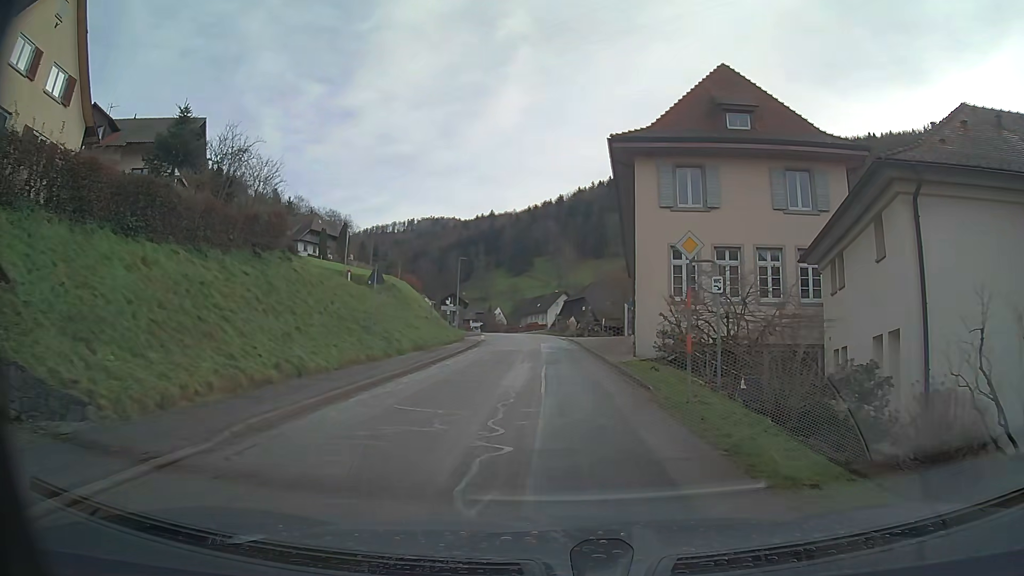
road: tertiary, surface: asphalt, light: Day
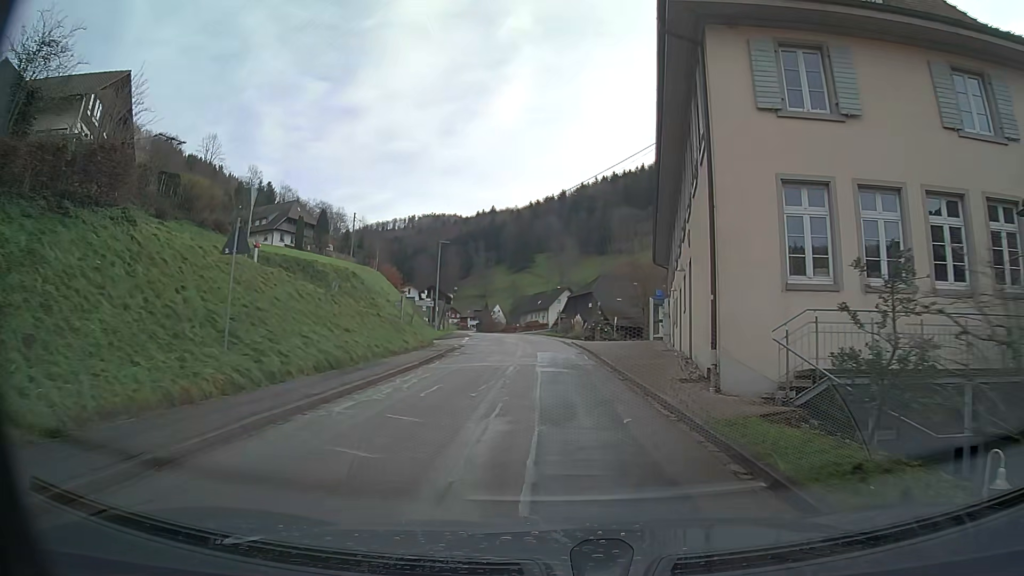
(0.0, +11.5) m; 0°
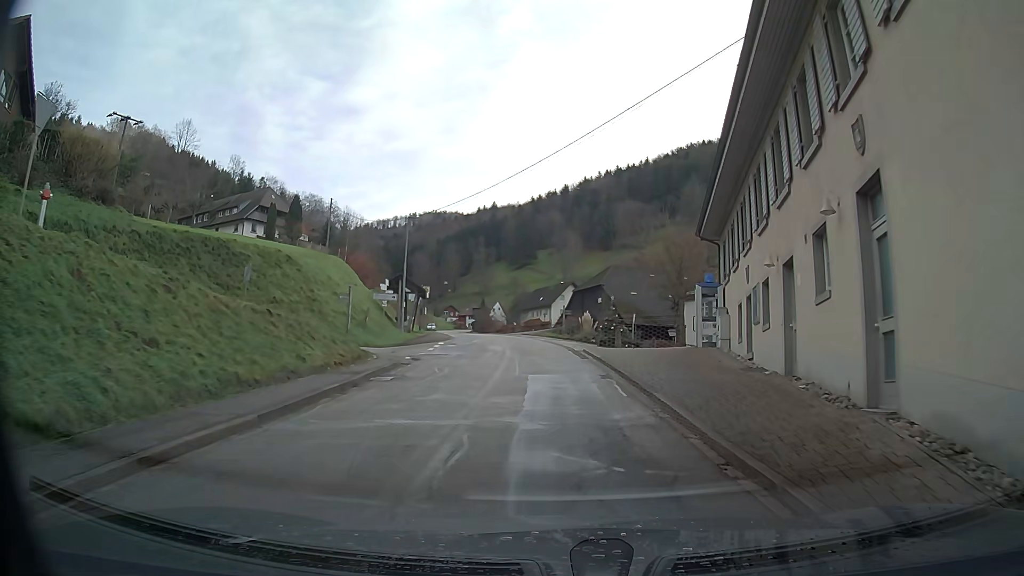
(0.0, +11.4) m; 0°
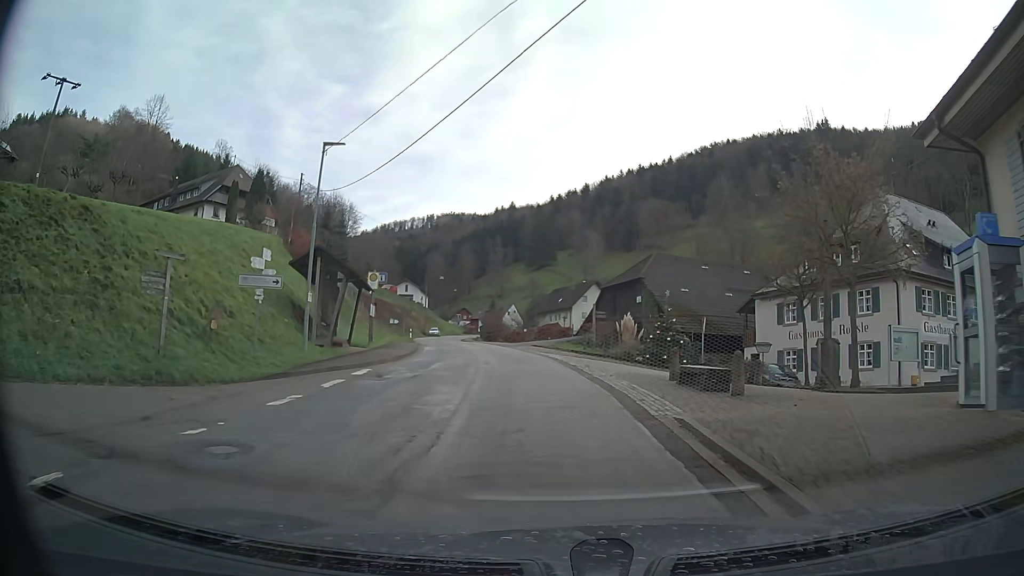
(-0.2, +16.8) m; -2°
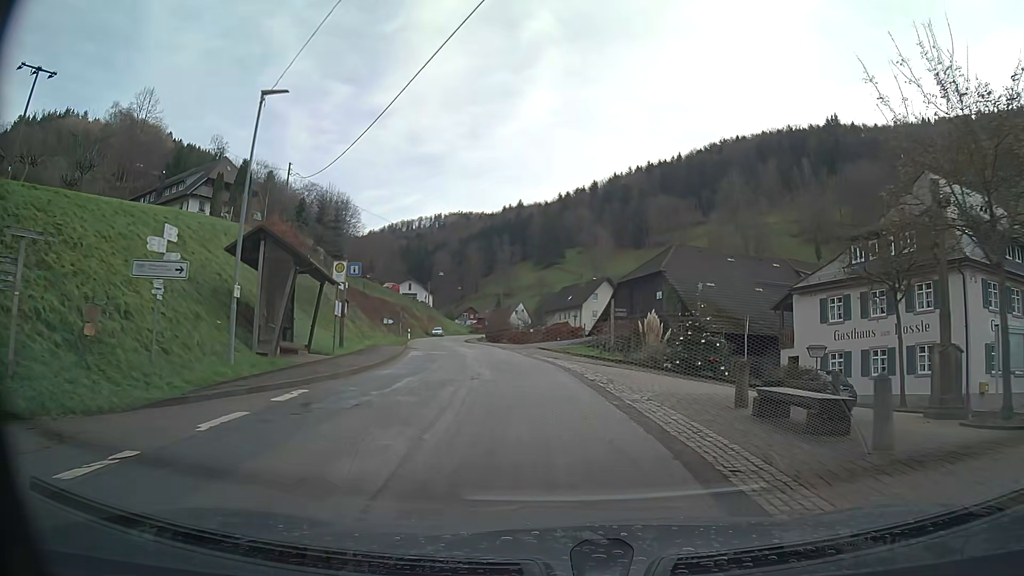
(0.0, +5.4) m; -1°
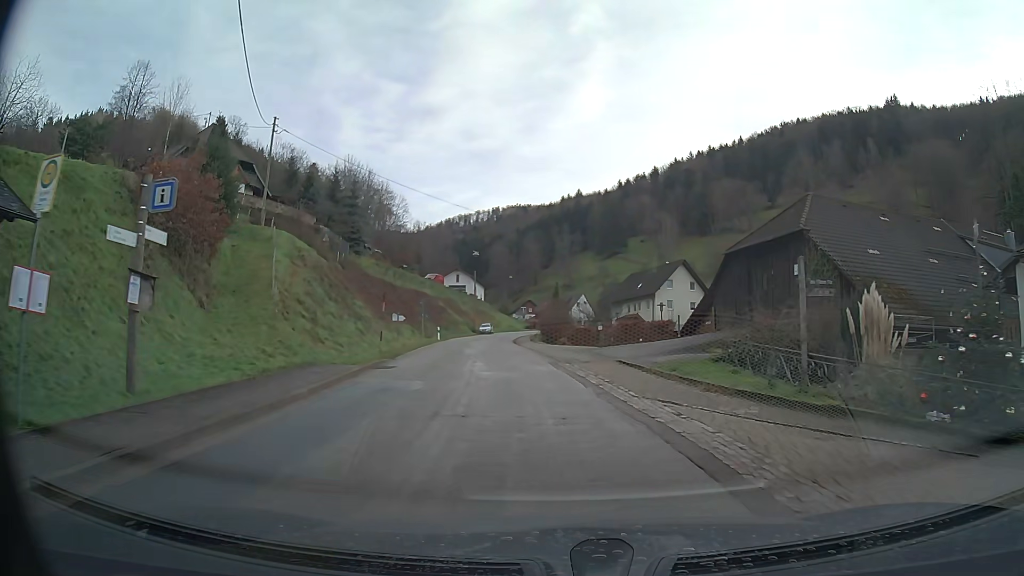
(-0.8, +16.0) m; -6°
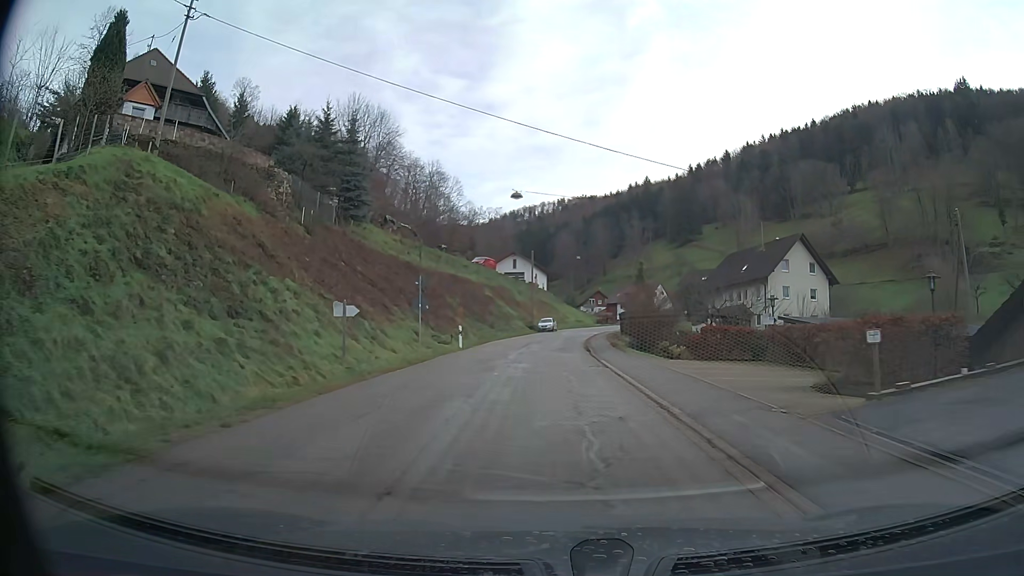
(-1.2, +21.7) m; -5°
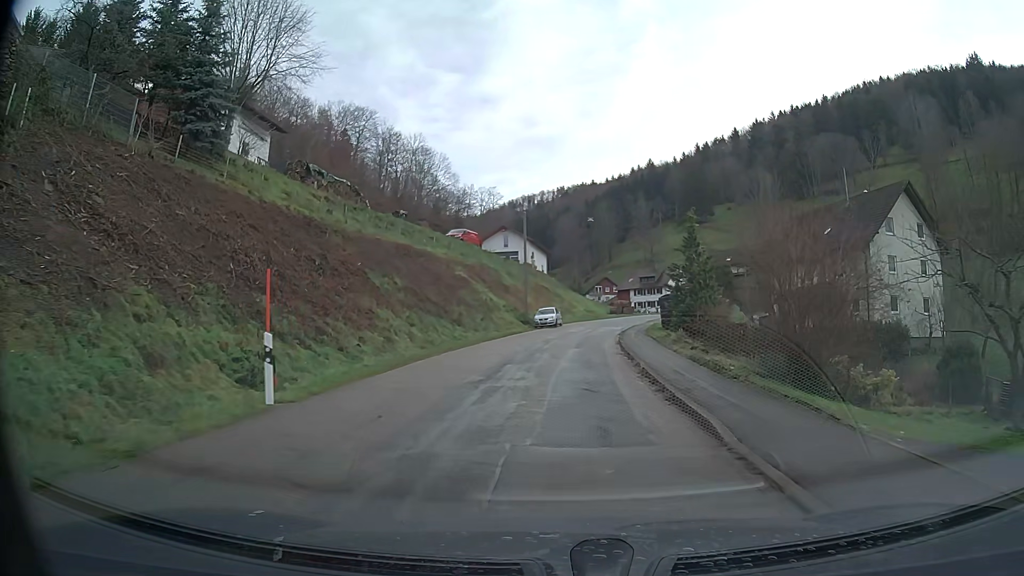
(0.0, +22.7) m; 0°
